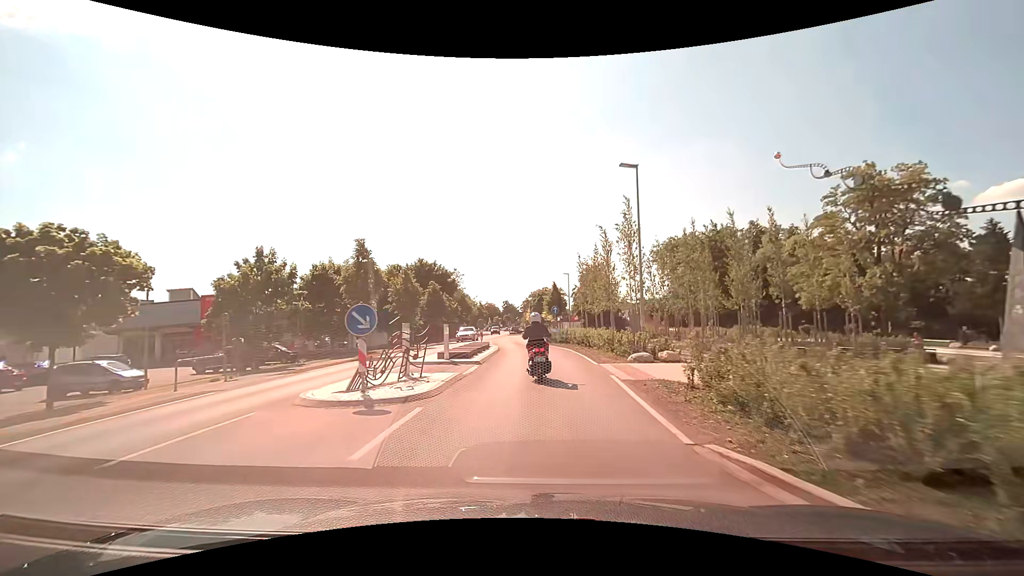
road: tertiary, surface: asphalt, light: Day
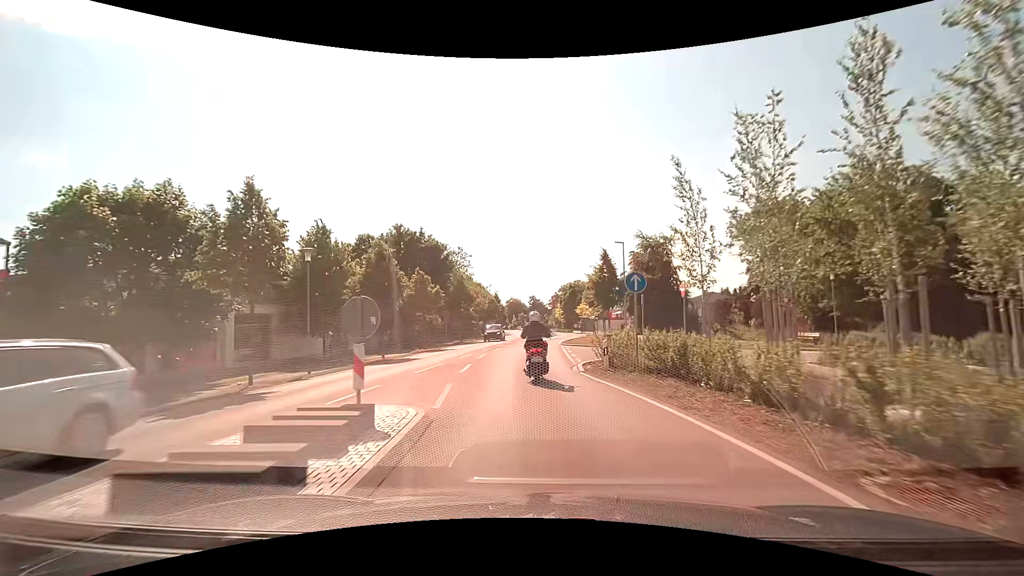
(-0.4, +24.2) m; -3°
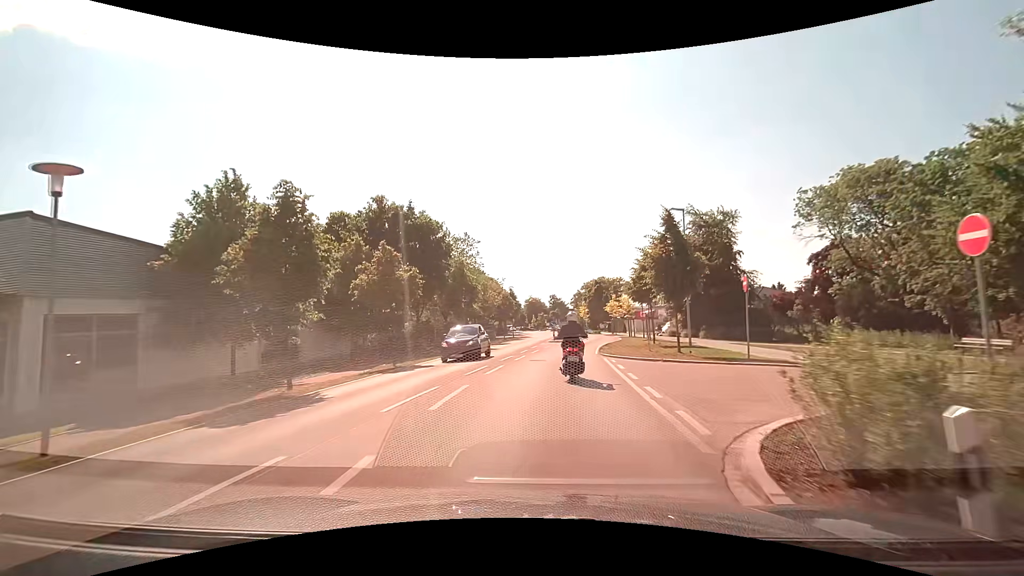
(-0.3, +11.7) m; -2°
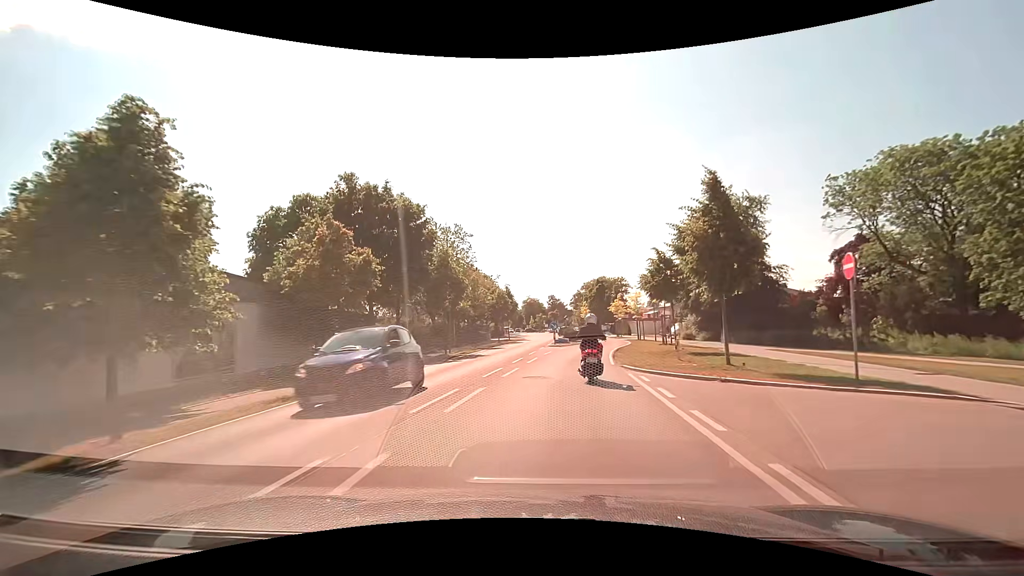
(0.0, +5.8) m; -1°
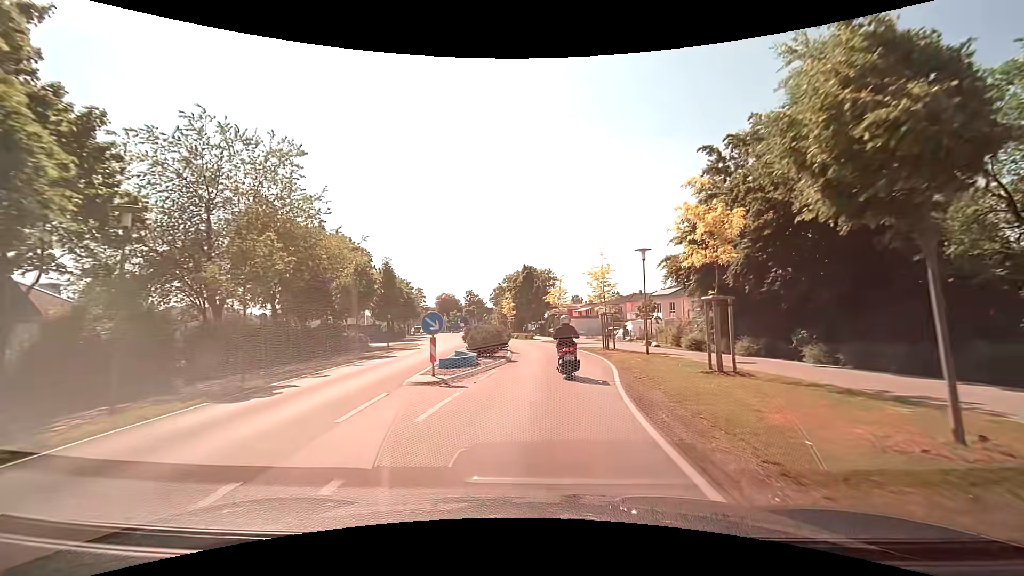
(+1.7, +23.2) m; +9°
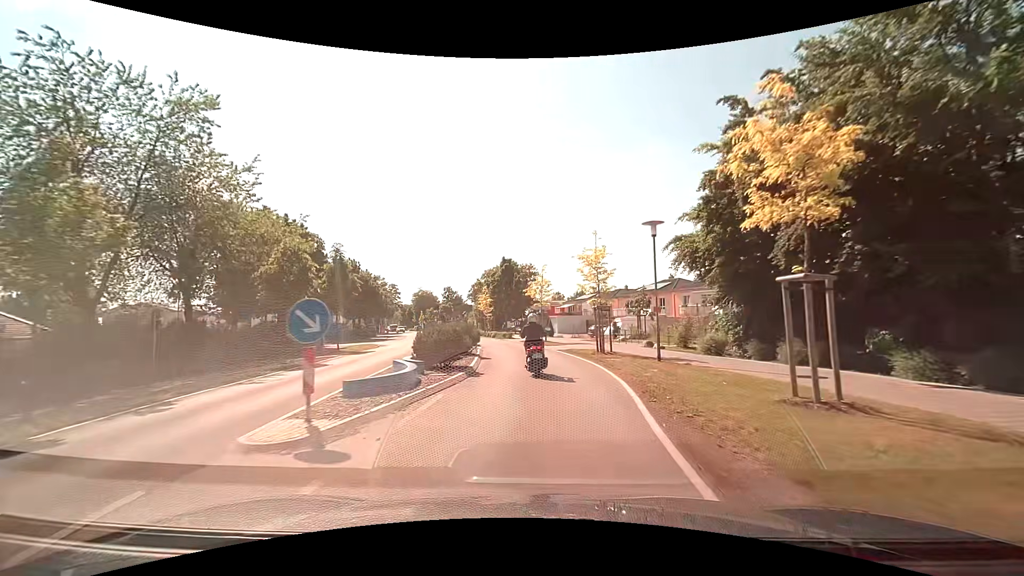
(+0.2, +5.9) m; +3°
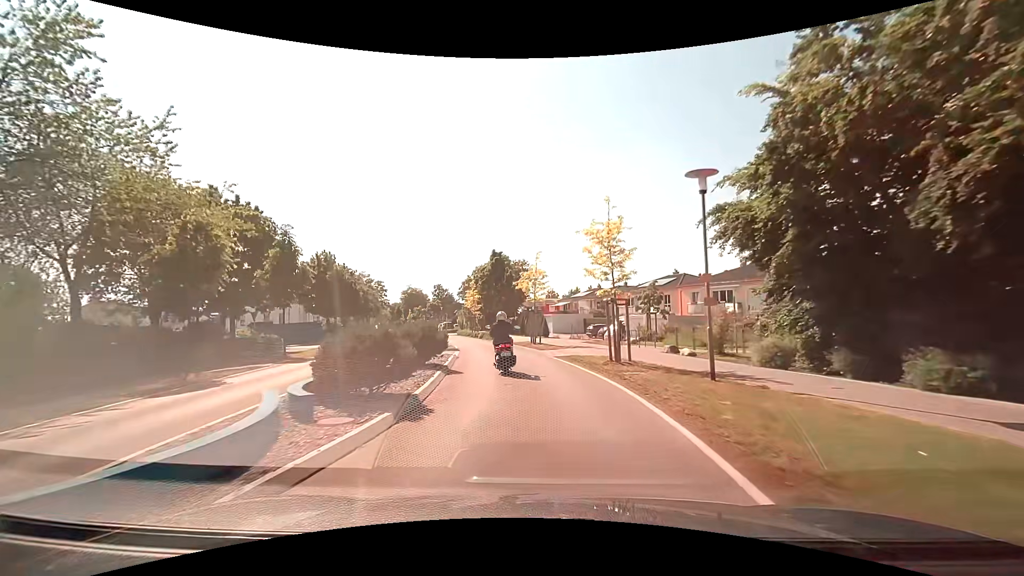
(0.0, +6.0) m; 0°
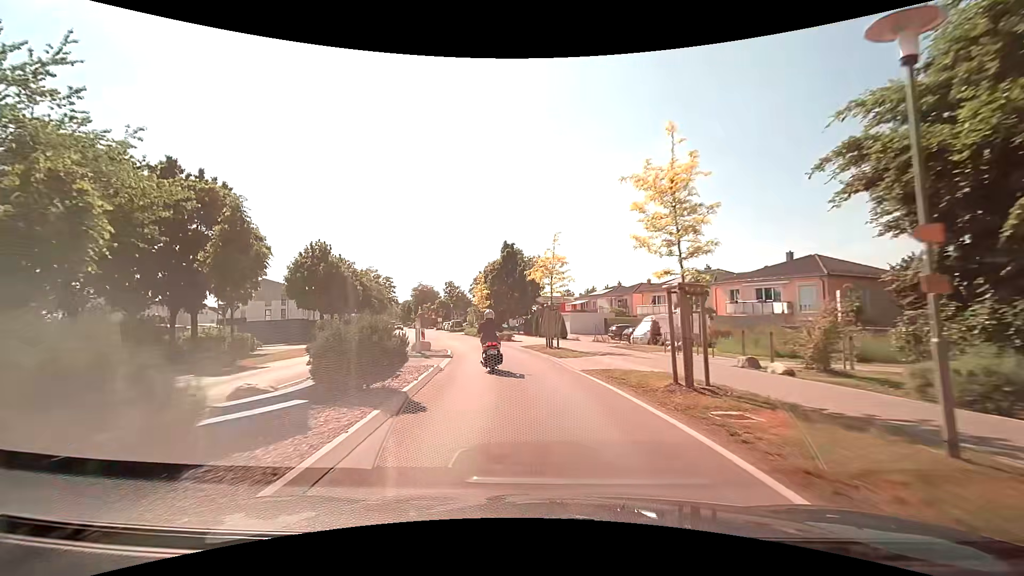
(0.0, +6.1) m; -1°
(0, +10) (-1, +20) (-3, +30) (-6, +39) (-8, +49) (-11, +59) (-14, +68) (-16, +78) (-19, +88) (-22, +97) m
